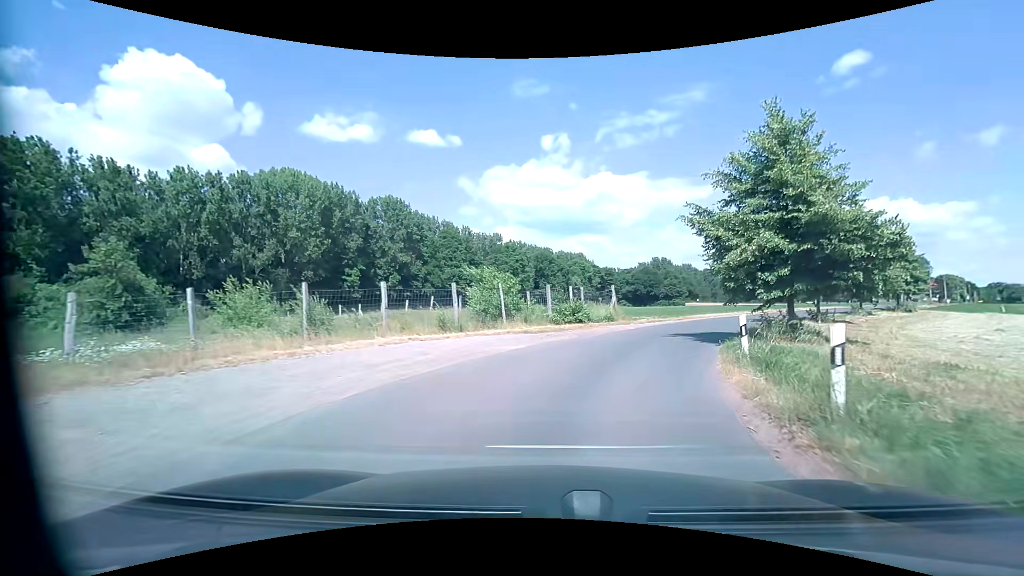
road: unclassified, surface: asphalt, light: Day
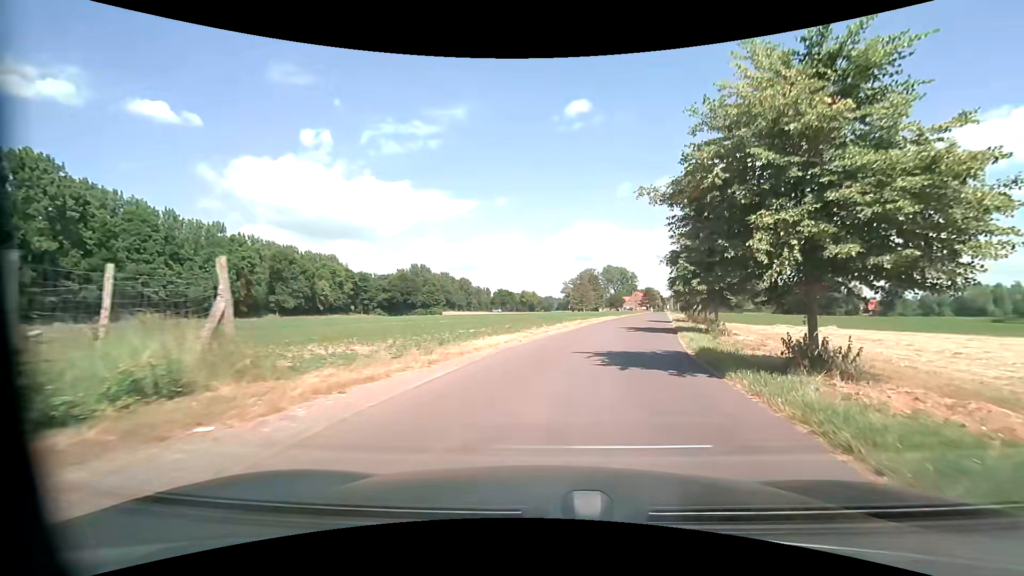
(+4.6, +21.0) m; +27°
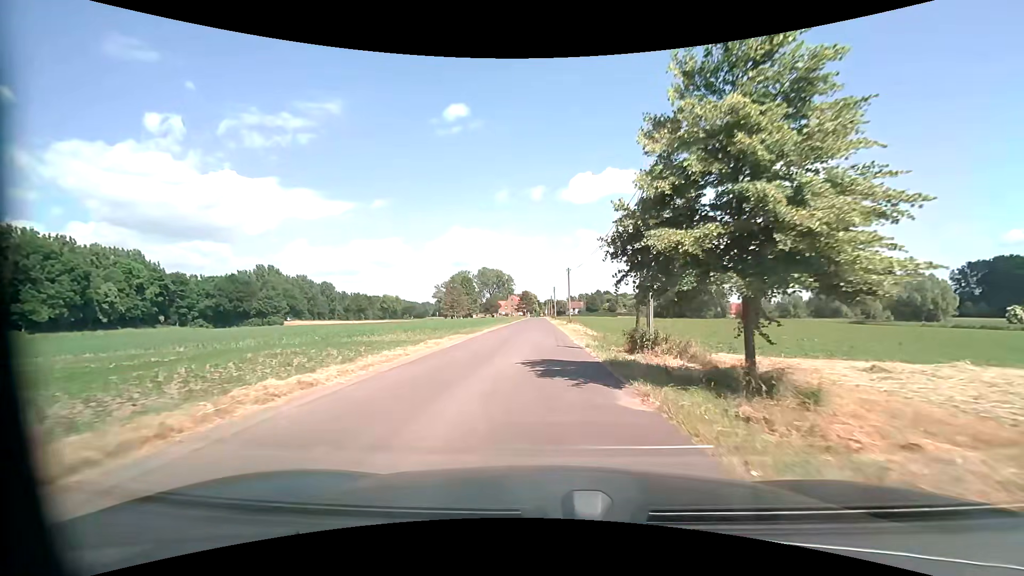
(+5.0, +27.9) m; +14°
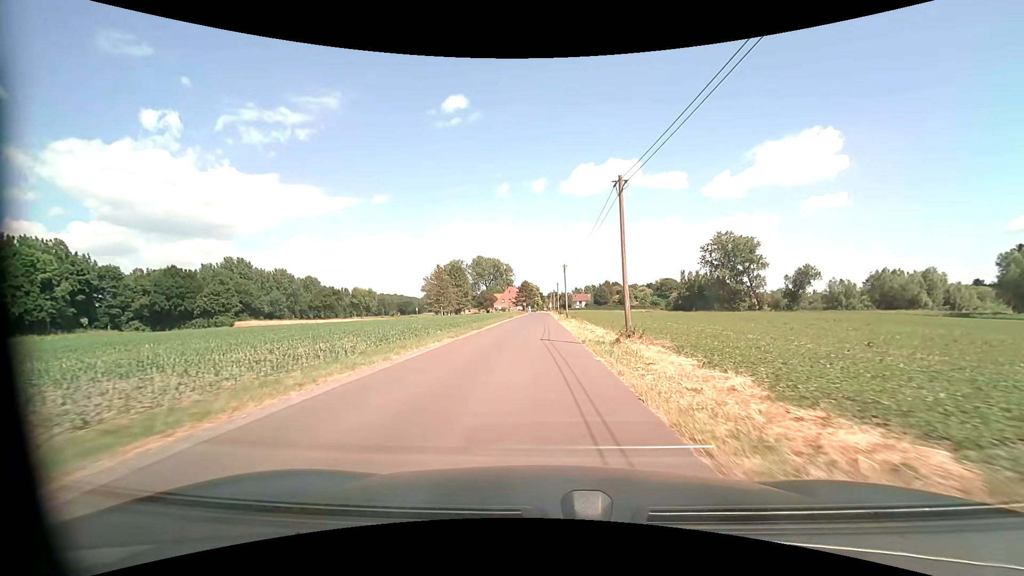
(-0.2, +32.7) m; -1°
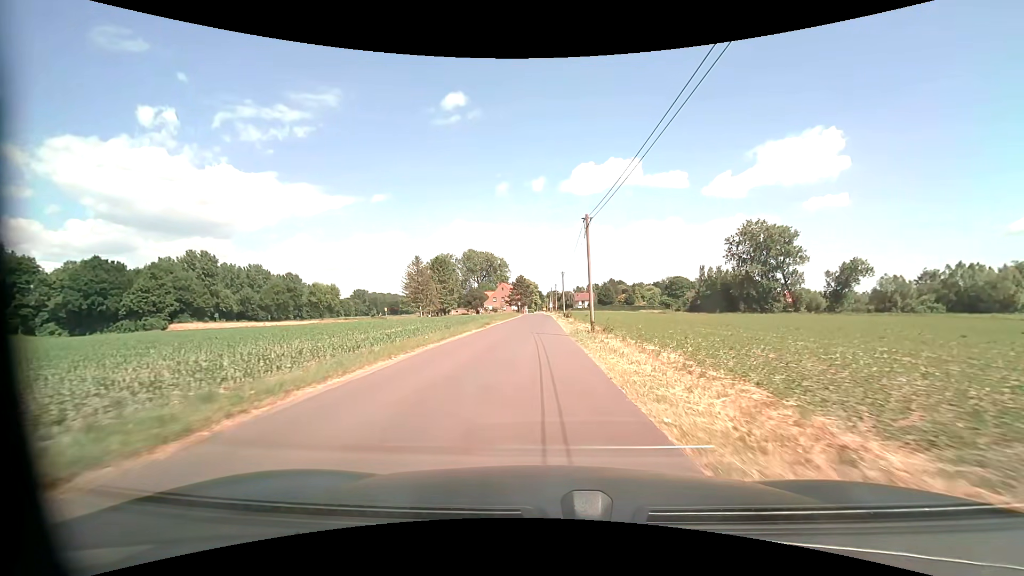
(0.0, +27.3) m; 0°
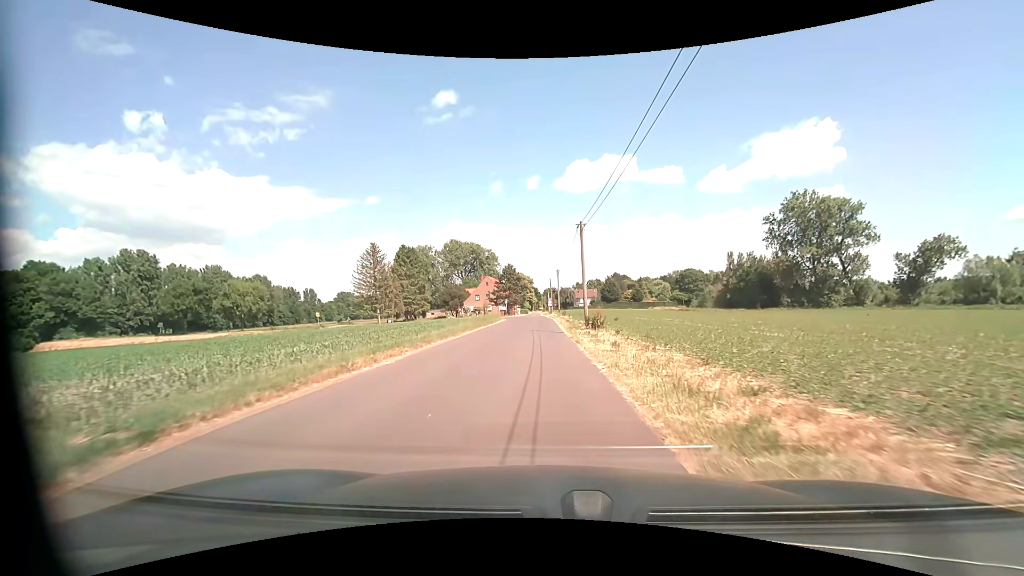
(+0.1, +33.2) m; +1°
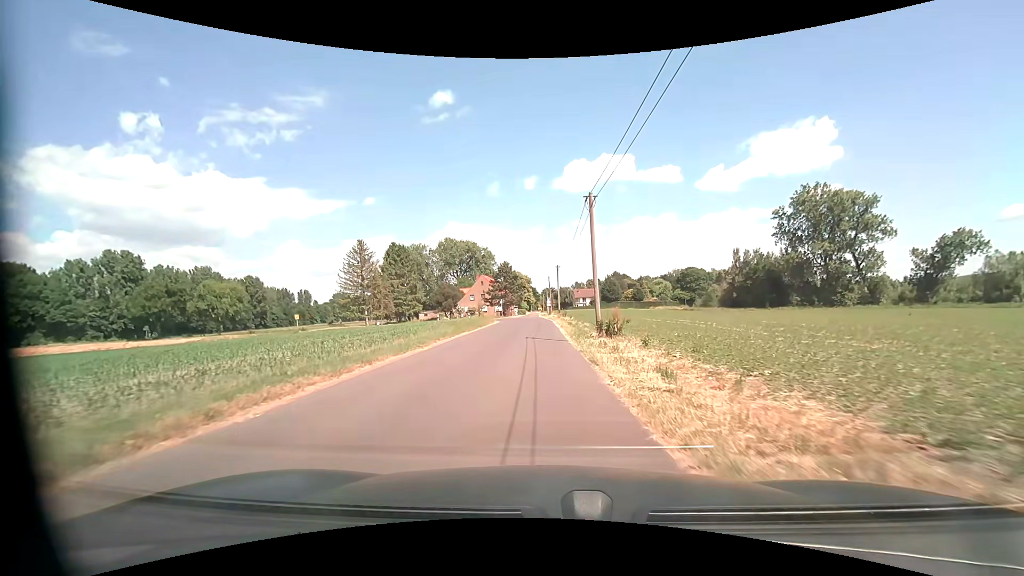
(0.0, +6.3) m; 0°
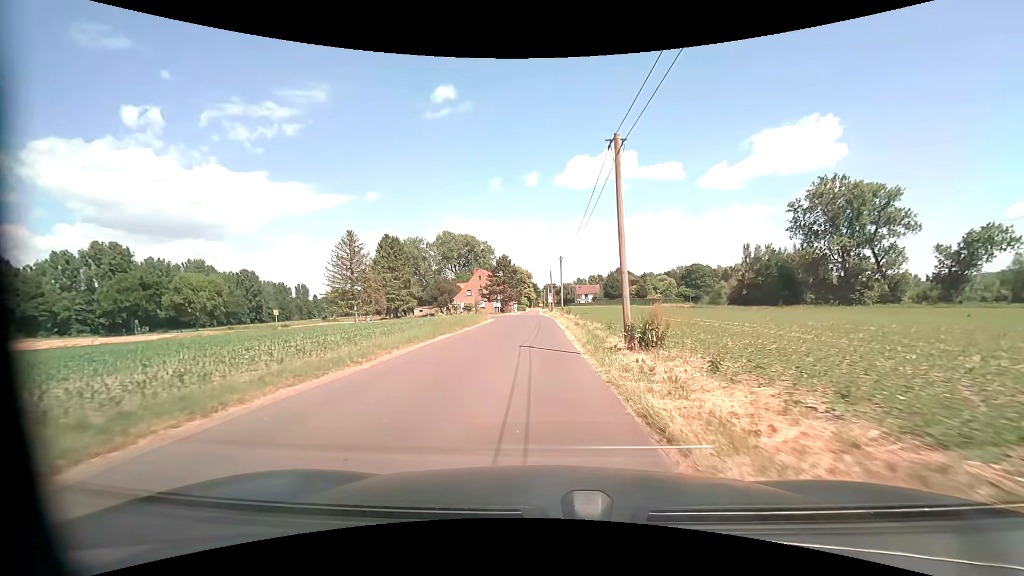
(0.0, +6.2) m; 0°
(0, +10) (0, +20) (0, +30) (0, +40) (-1, +50) (-3, +60) (-9, +67) (-19, +69) (-29, +71) (-38, +73) m
